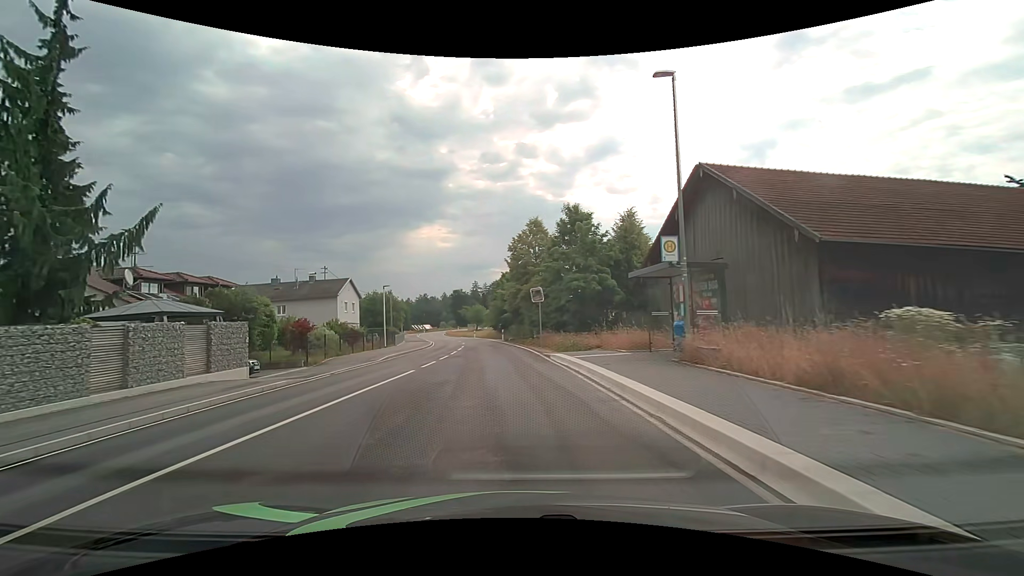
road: tertiary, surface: asphalt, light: Day
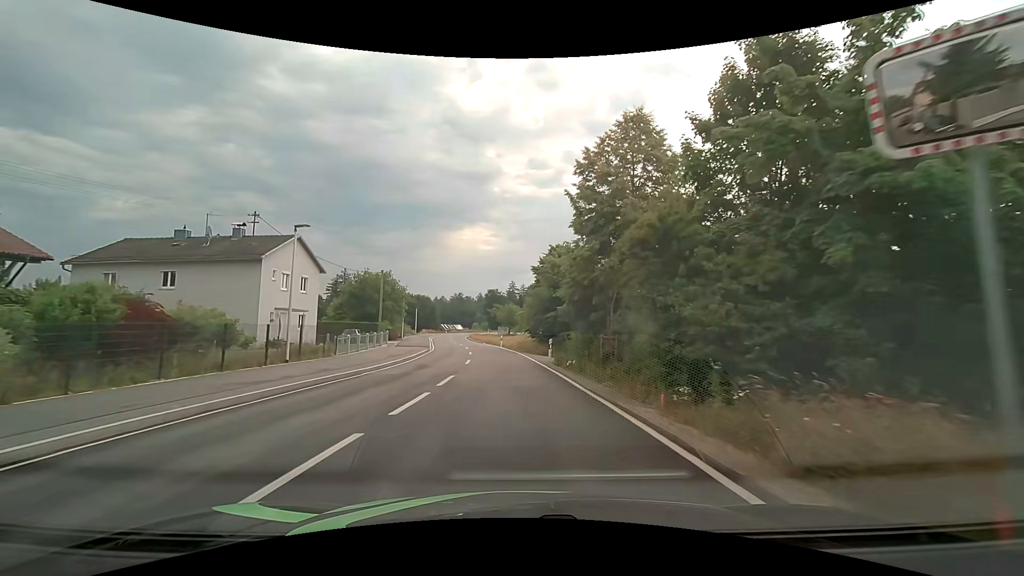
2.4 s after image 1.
(-1.4, +25.0) m; -5°
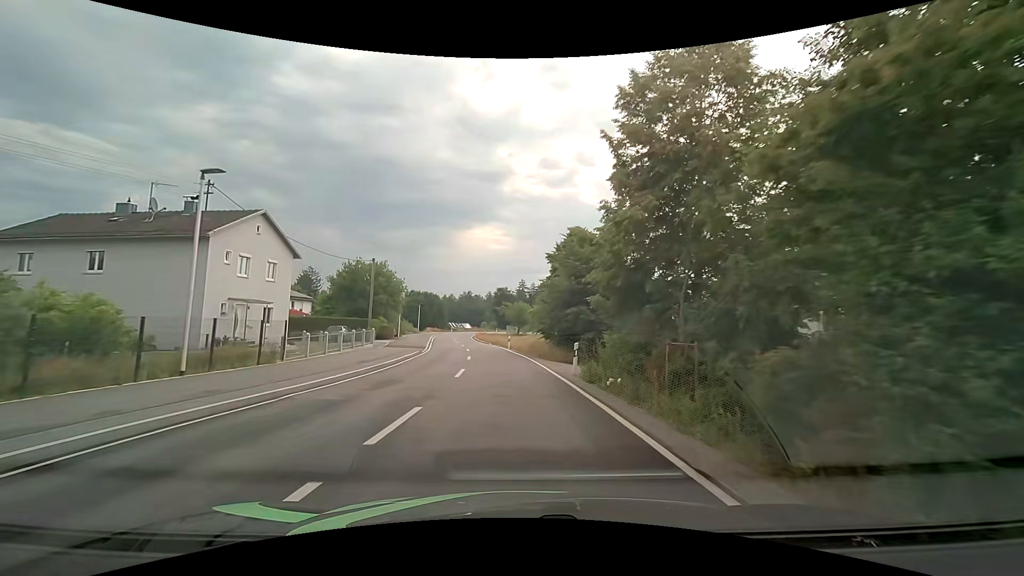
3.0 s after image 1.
(-0.1, +6.7) m; -1°
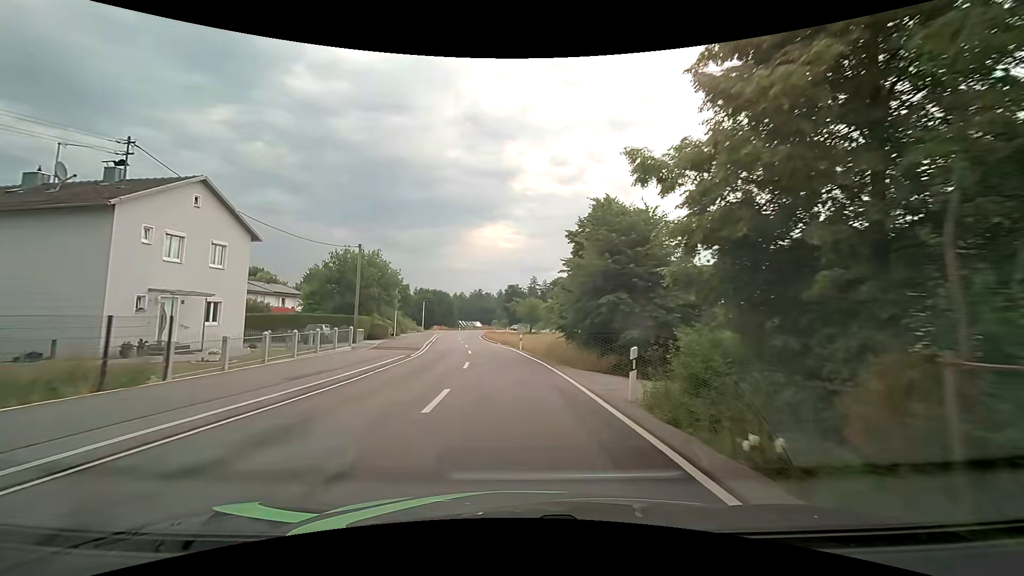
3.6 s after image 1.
(-0.1, +6.9) m; -1°
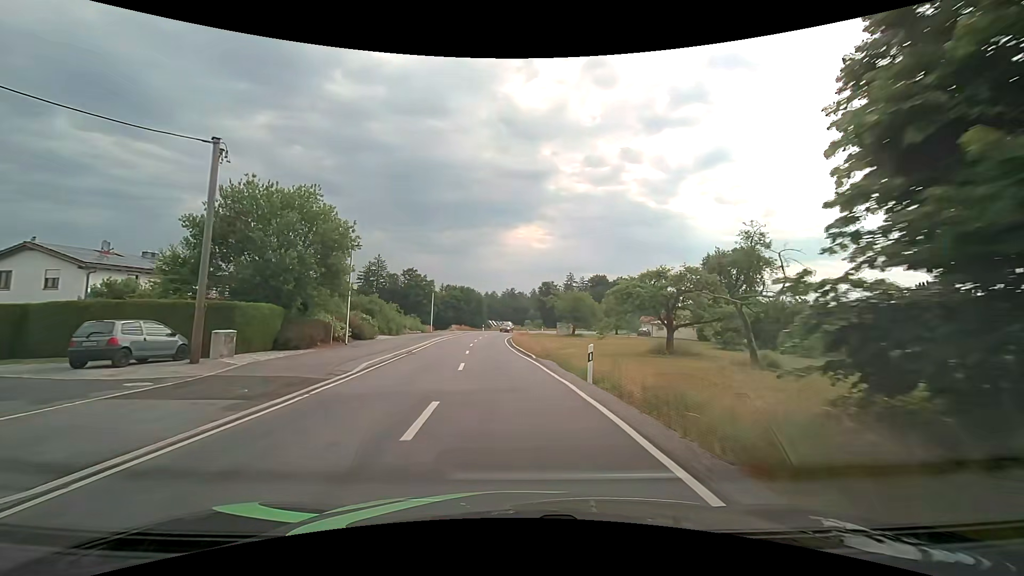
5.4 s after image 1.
(-0.8, +21.6) m; -3°
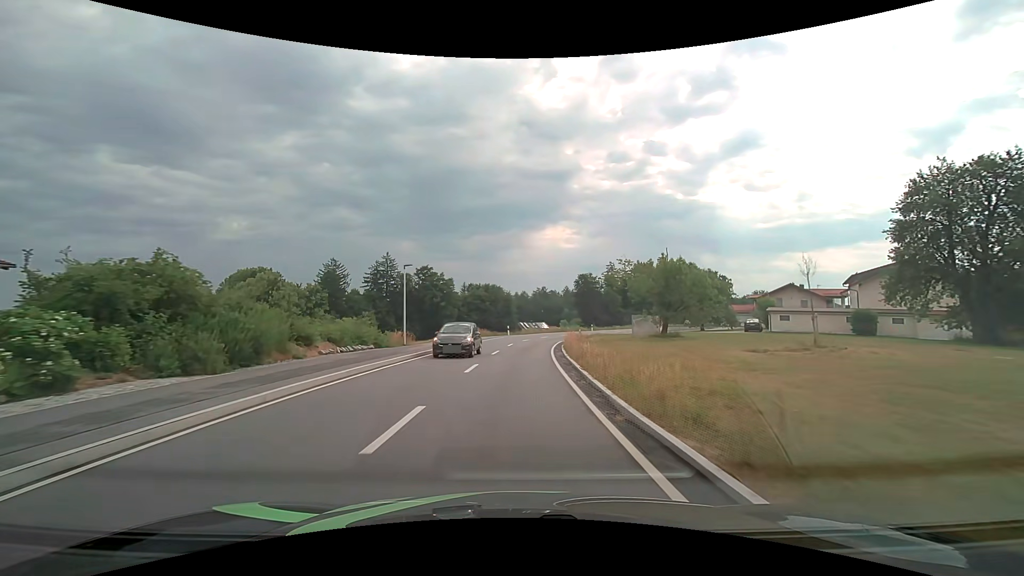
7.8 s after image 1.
(-1.4, +30.9) m; -4°
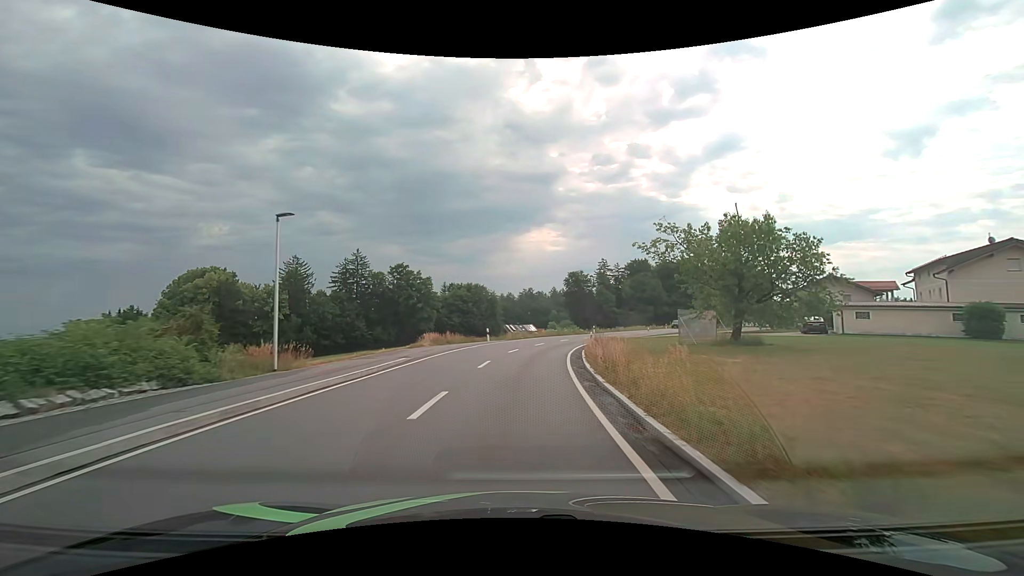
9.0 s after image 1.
(+0.1, +16.1) m; +1°
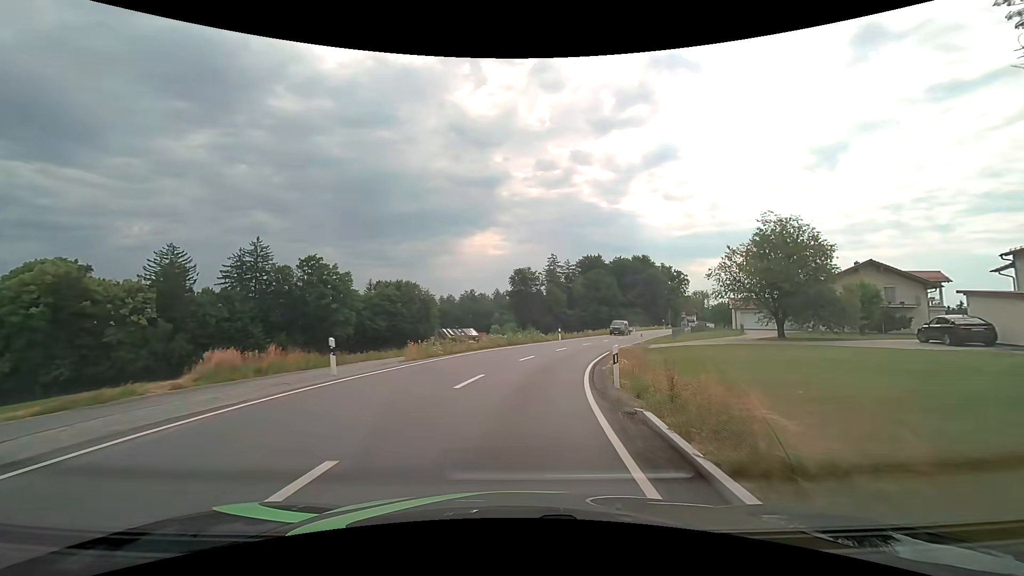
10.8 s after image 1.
(+1.0, +23.0) m; +6°
